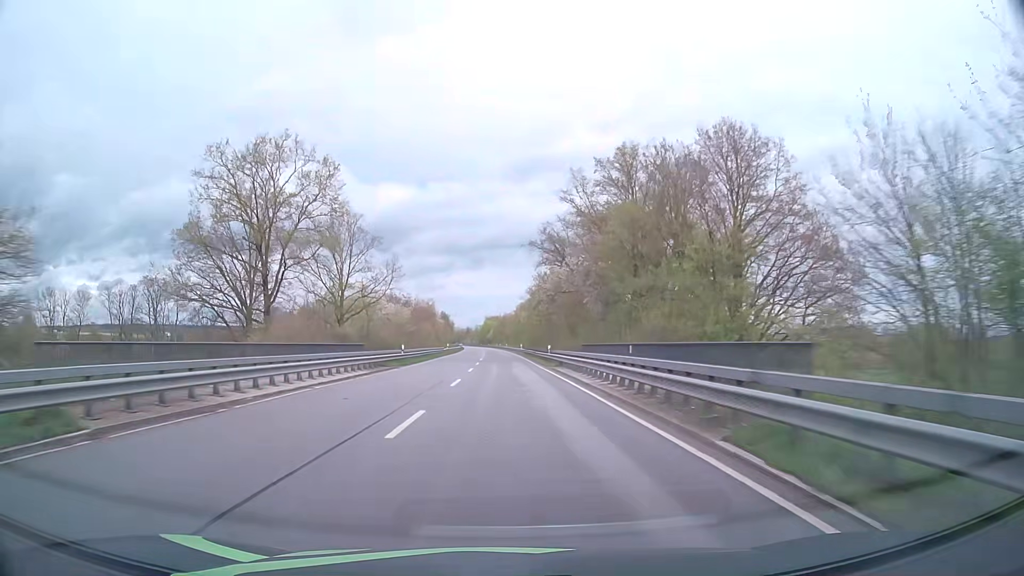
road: primary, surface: asphalt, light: Day
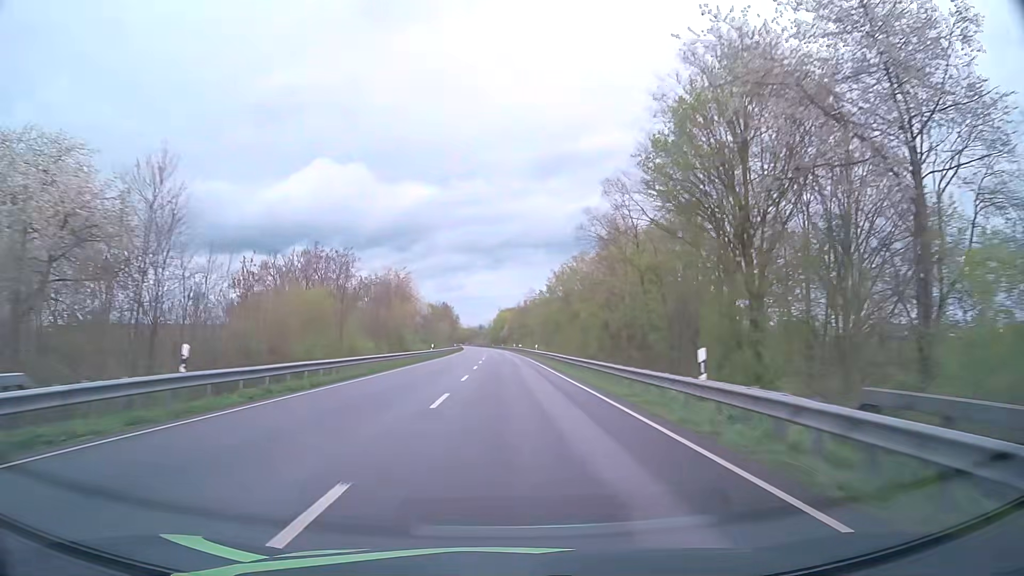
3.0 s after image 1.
(-1.4, +78.9) m; -2°
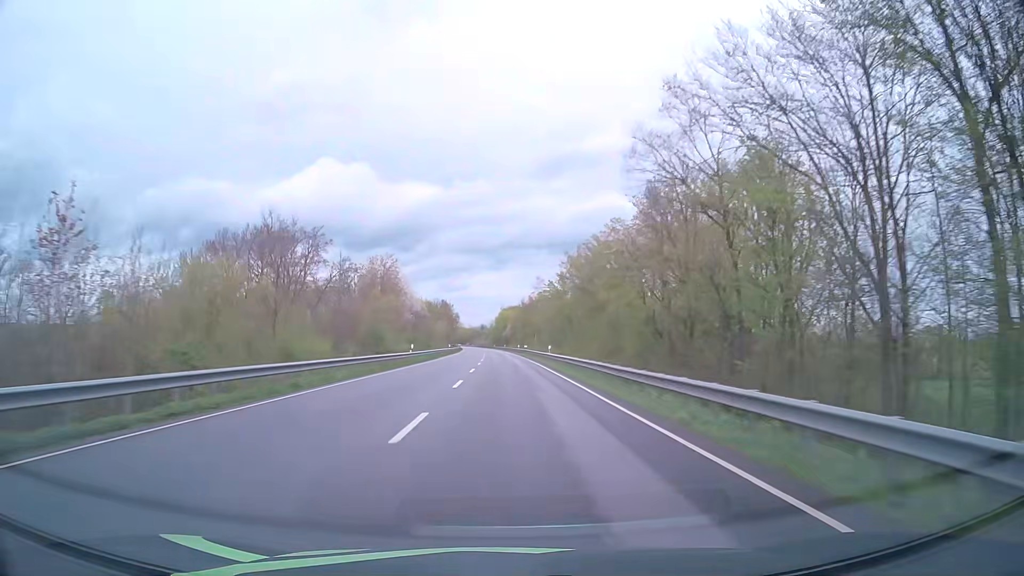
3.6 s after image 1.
(0.0, +15.8) m; 0°
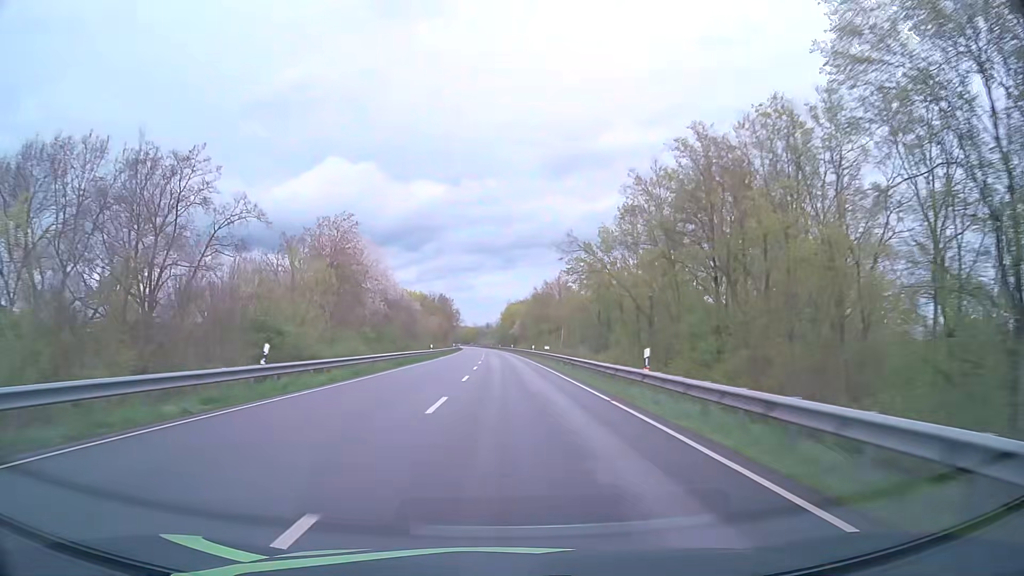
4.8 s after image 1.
(-0.1, +31.6) m; 0°
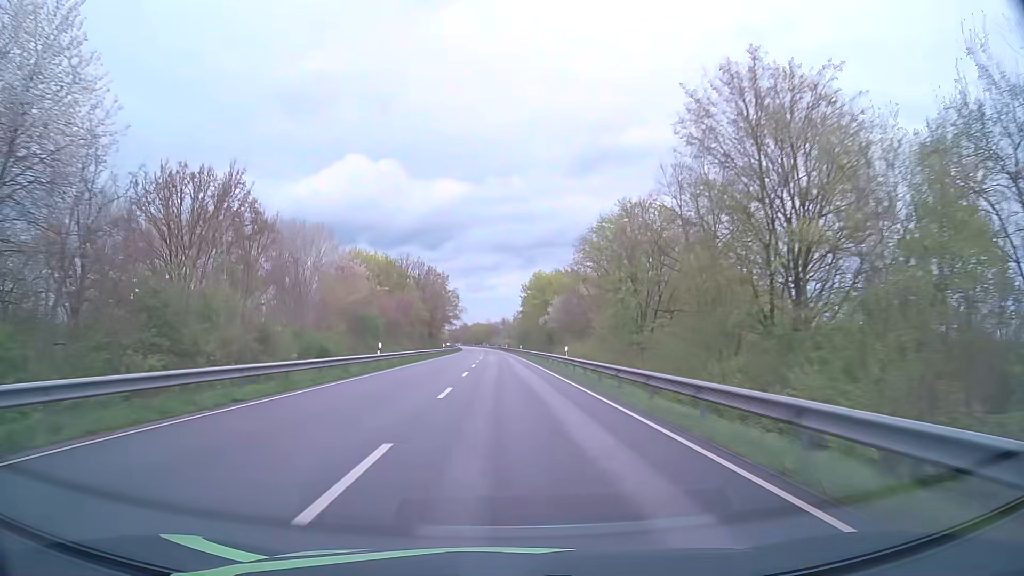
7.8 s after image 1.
(-1.2, +79.0) m; -2°
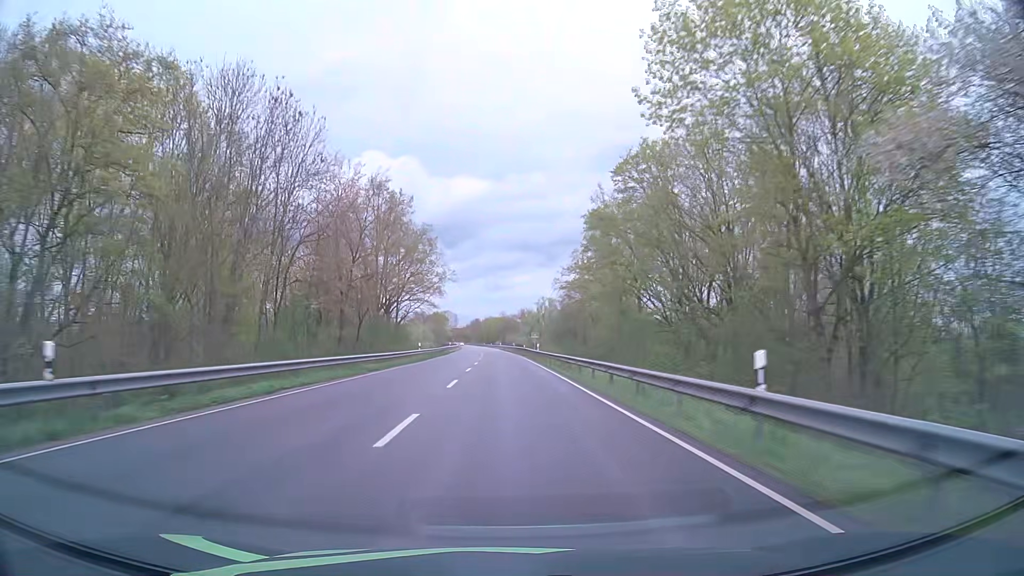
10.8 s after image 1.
(-1.0, +79.0) m; -1°
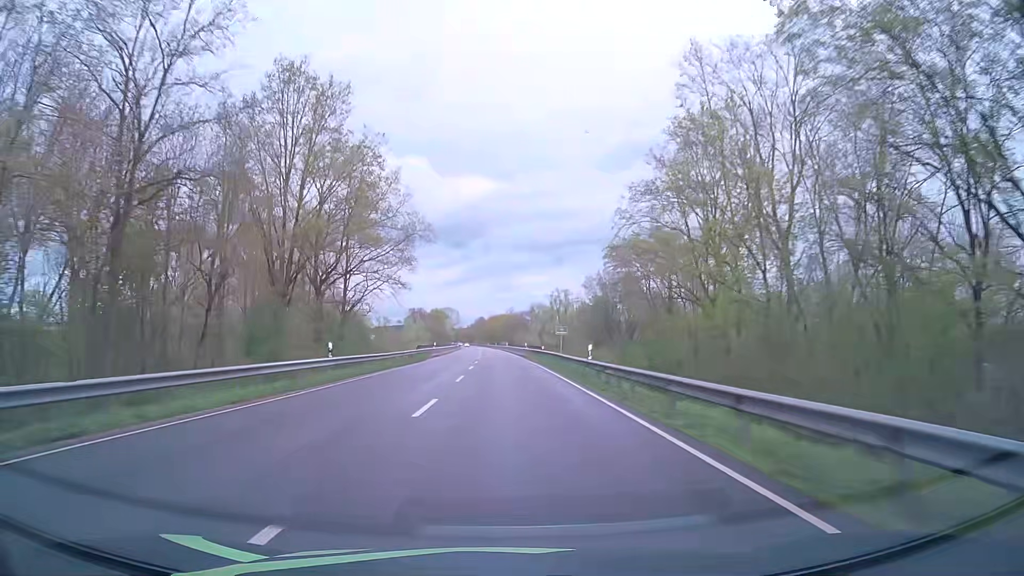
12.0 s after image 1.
(-0.2, +31.6) m; -1°
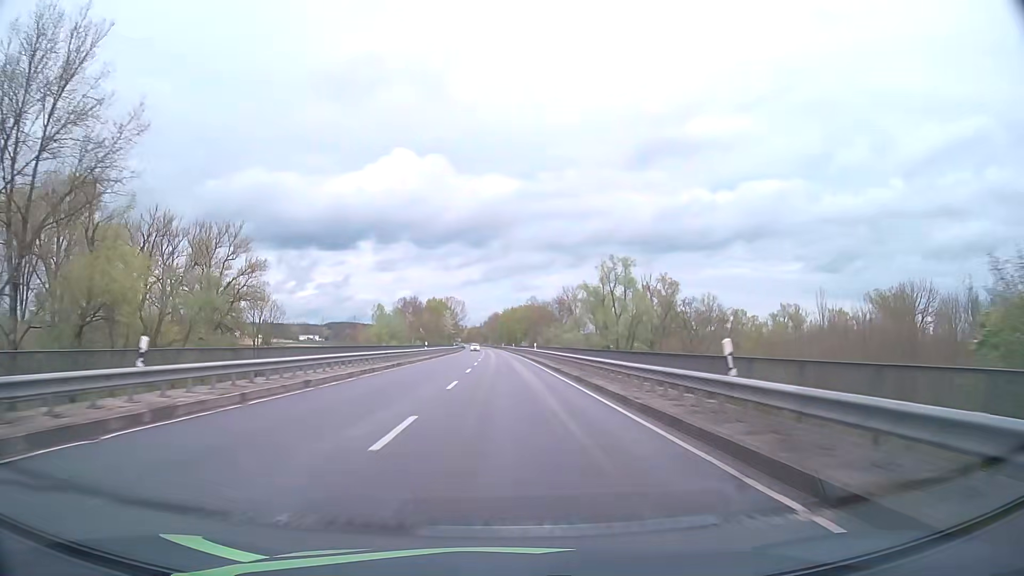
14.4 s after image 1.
(-0.9, +63.3) m; -2°
(0, +10) (0, +20) (0, +30) (0, +40) (0, +50) (0, +60) (-1, +70) (-1, +80) (-1, +90) (-1, +100) m
